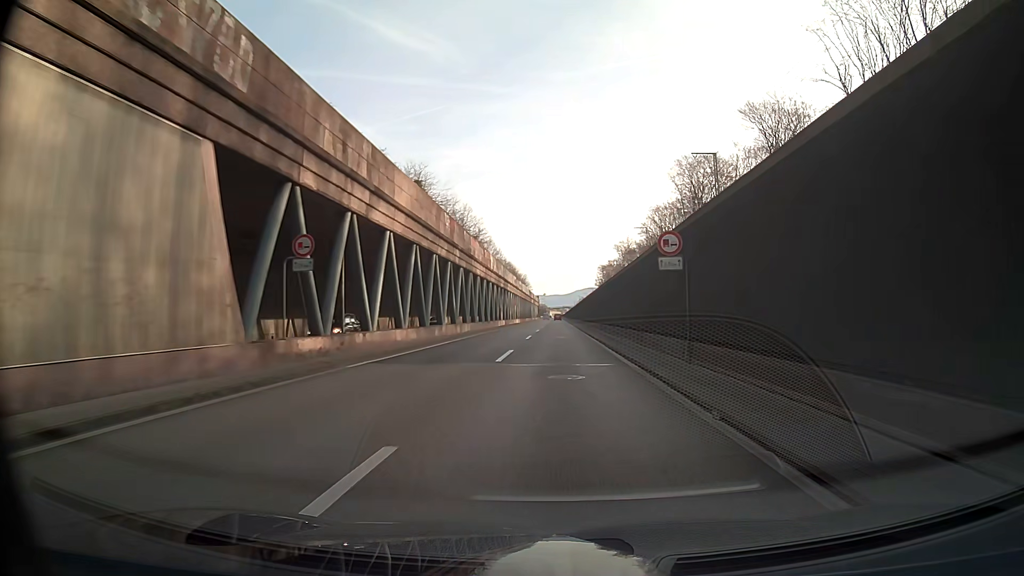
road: trunk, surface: asphalt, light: Day
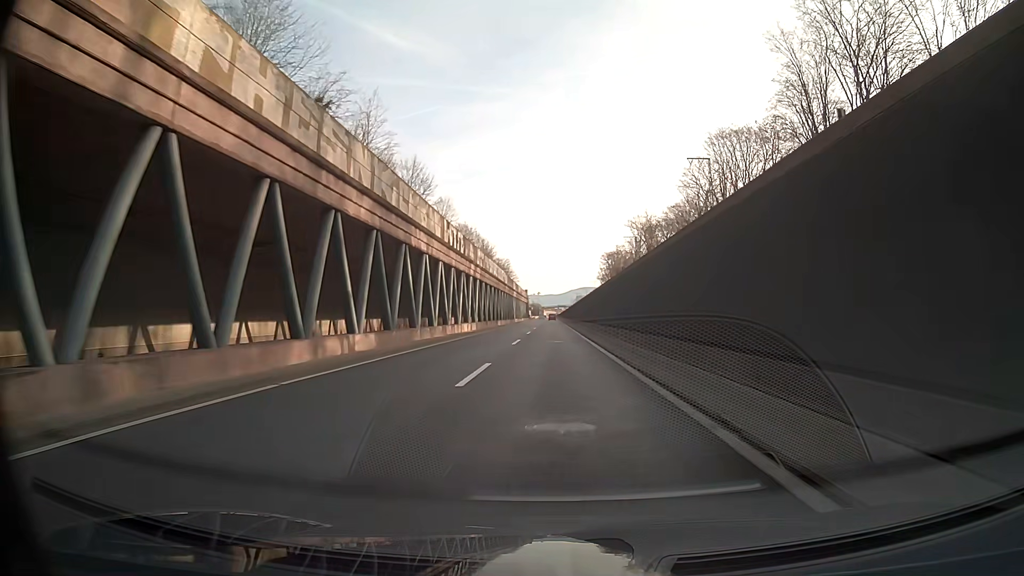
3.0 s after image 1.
(-0.2, +60.7) m; 0°
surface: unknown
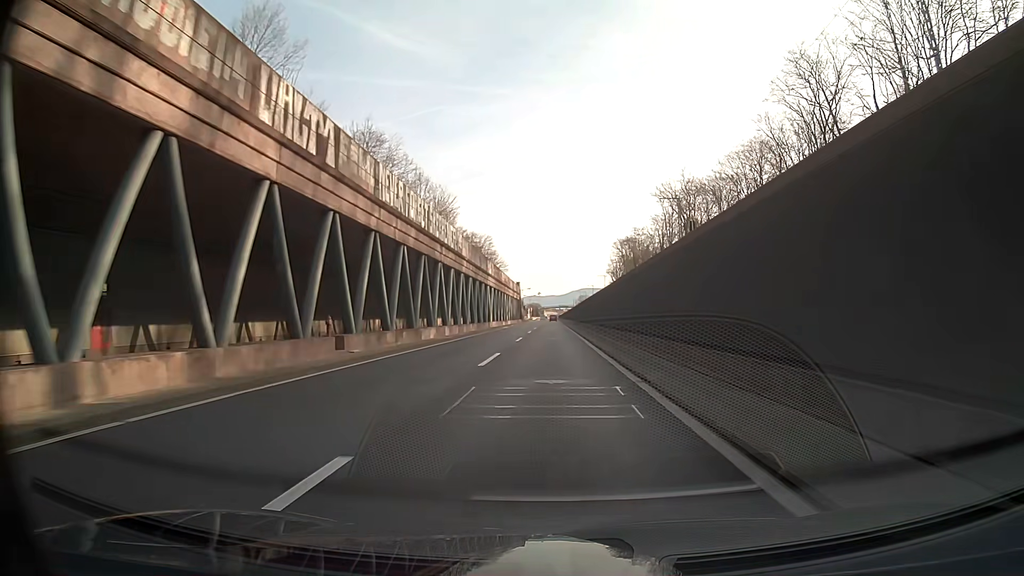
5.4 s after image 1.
(0.0, +48.7) m; 0°
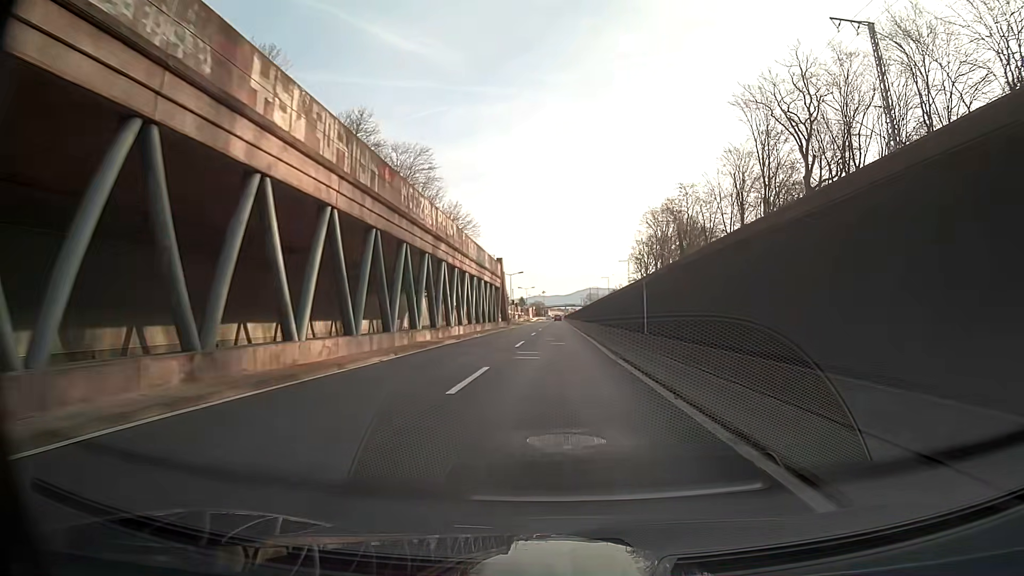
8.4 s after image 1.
(-0.2, +60.9) m; 0°
